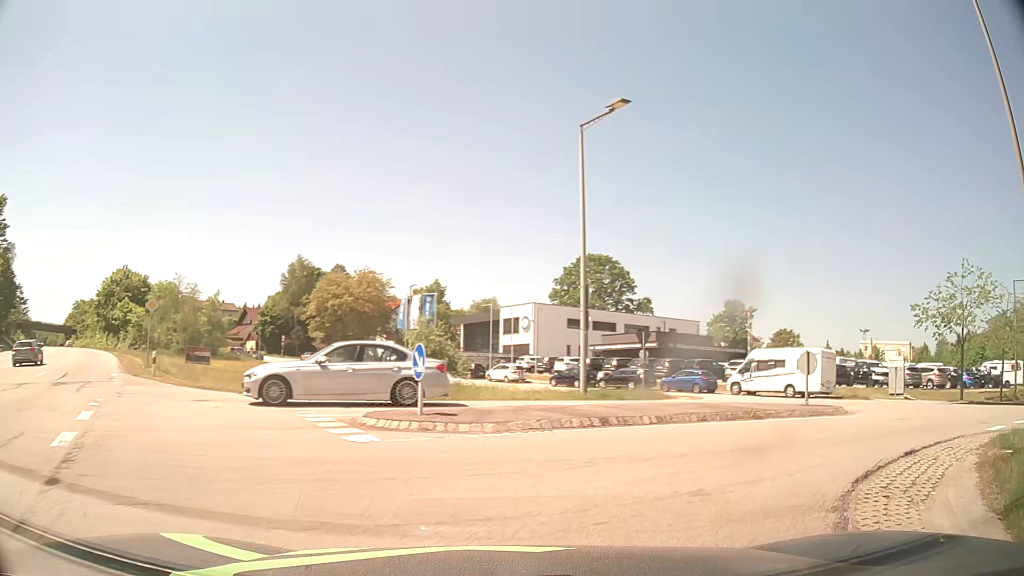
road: secondary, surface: asphalt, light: Day
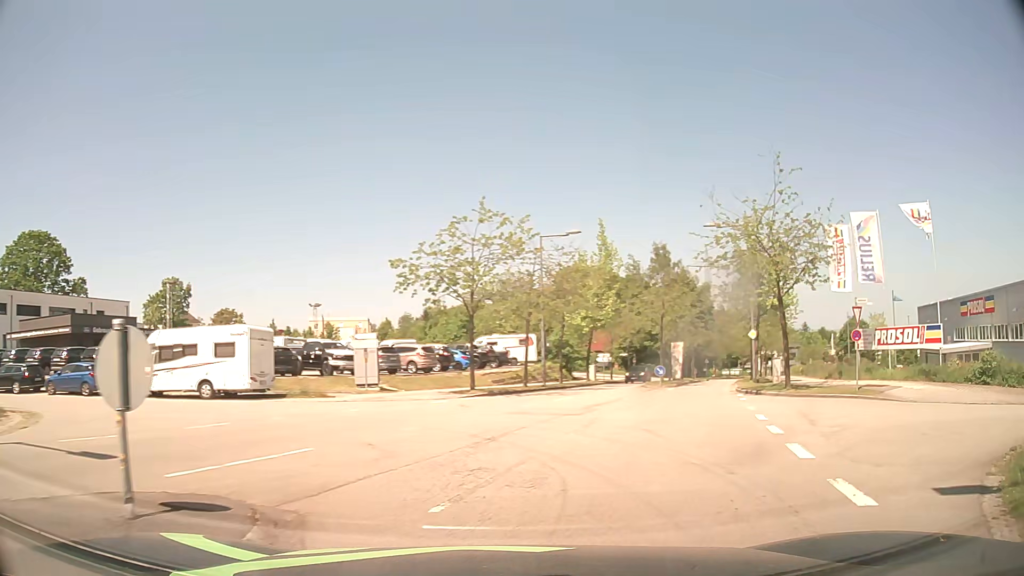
(+4.6, +11.5) m; +46°
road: residential
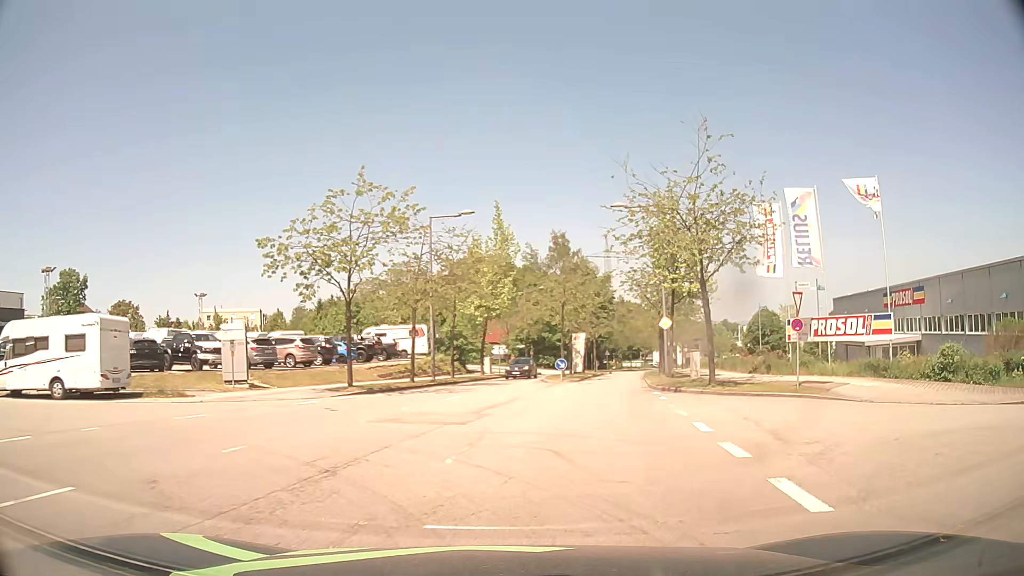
(+0.3, +3.6) m; +9°
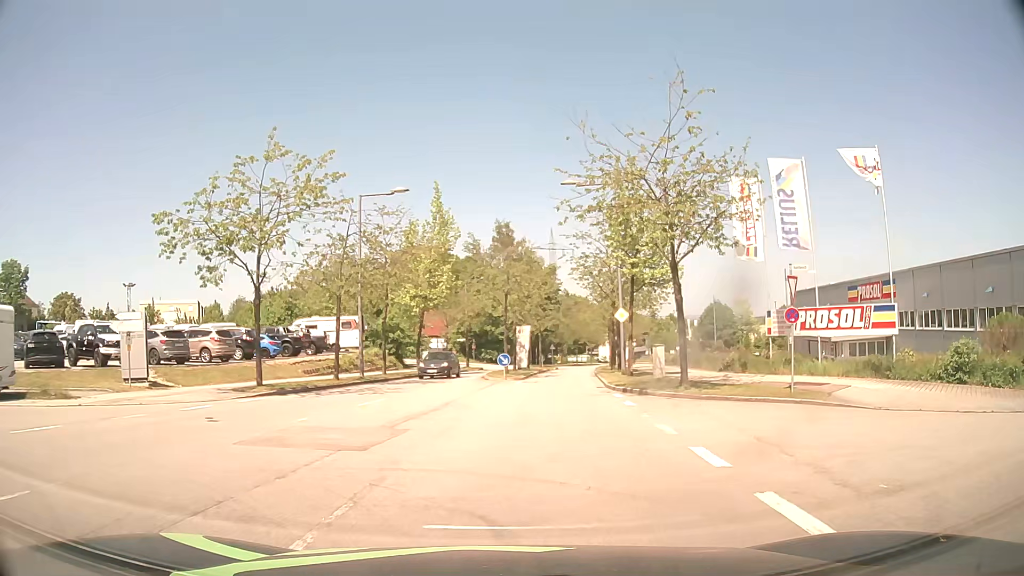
(+0.2, +3.9) m; +5°
